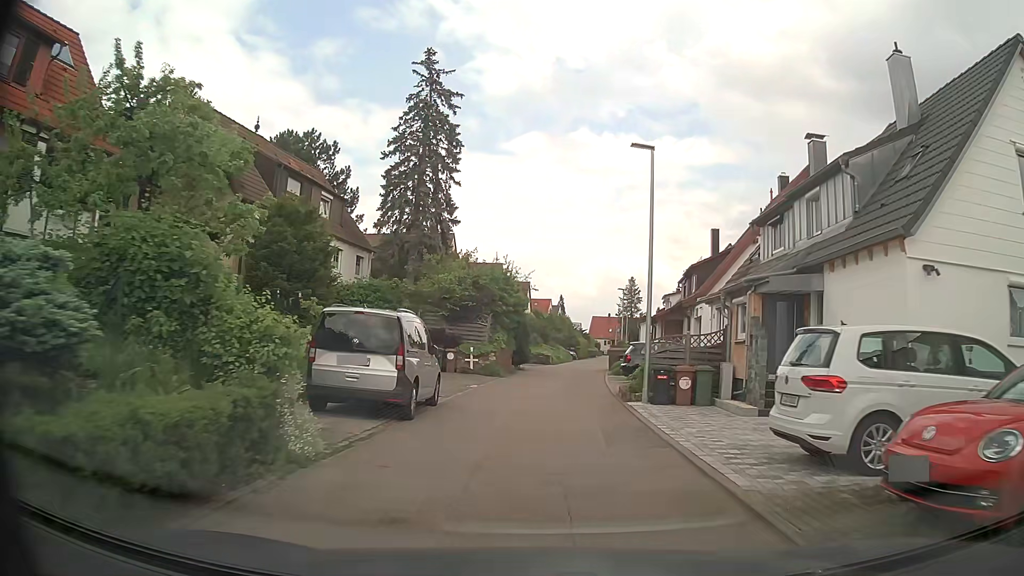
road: residential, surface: asphalt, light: Day
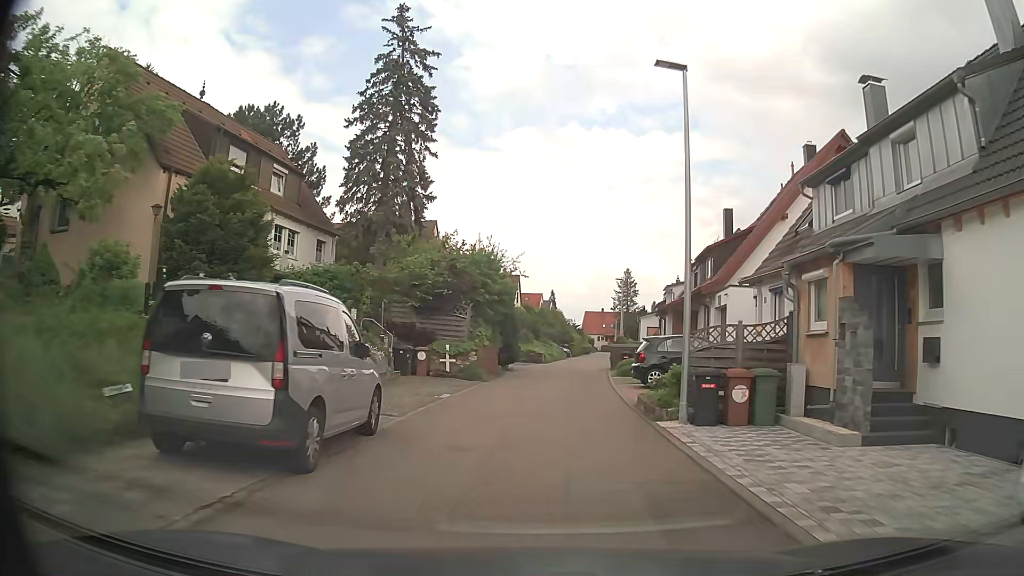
(0.0, +4.9) m; 0°
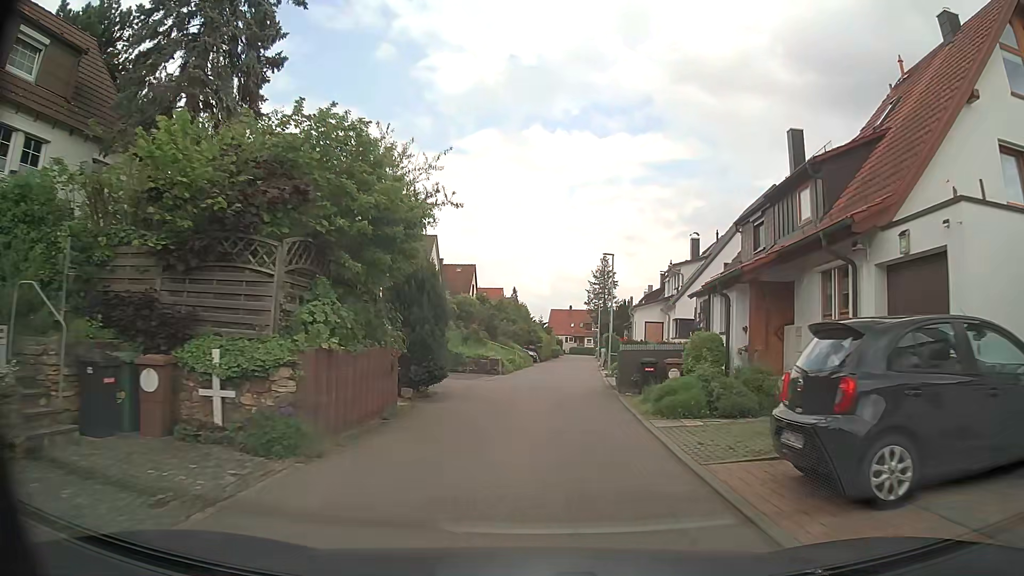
(+0.3, +14.5) m; +2°
